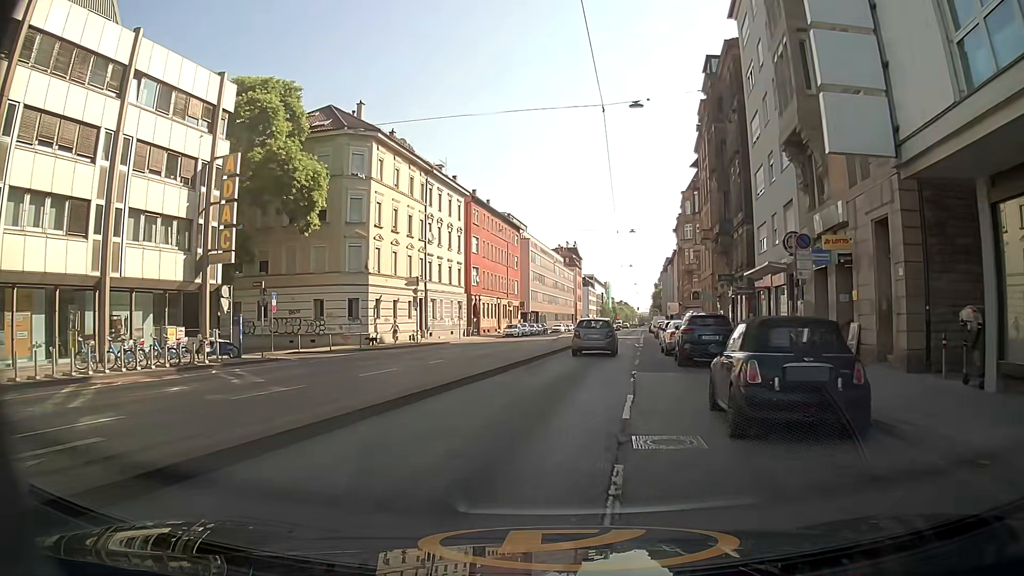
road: secondary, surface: asphalt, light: Day
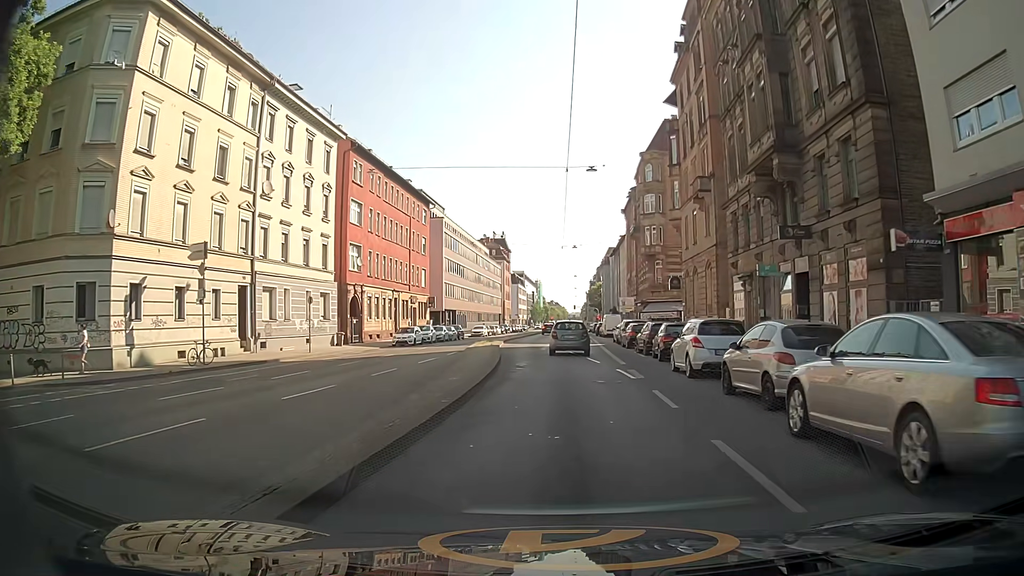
(+1.3, +23.0) m; +7°
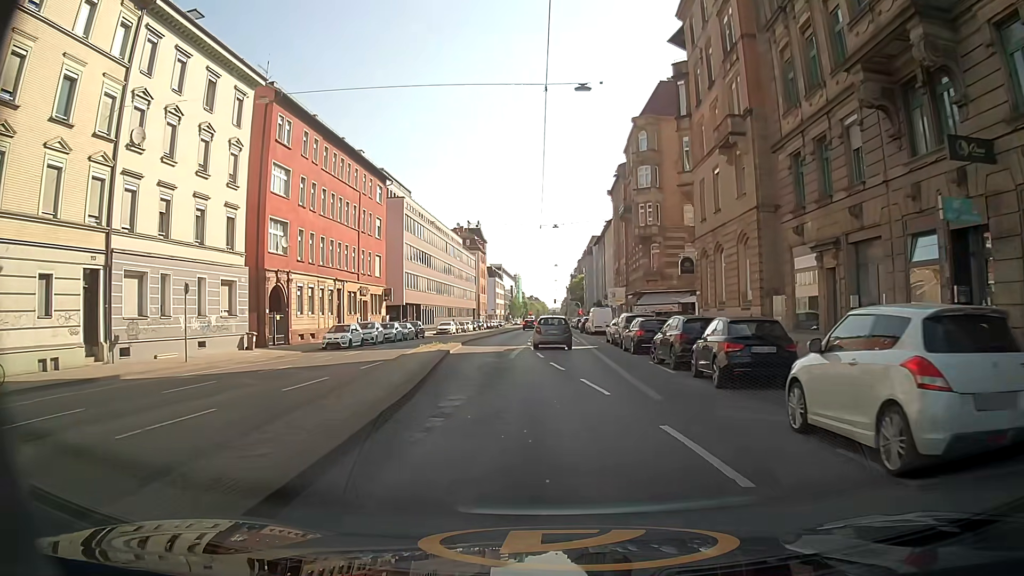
(+0.1, +11.3) m; +1°
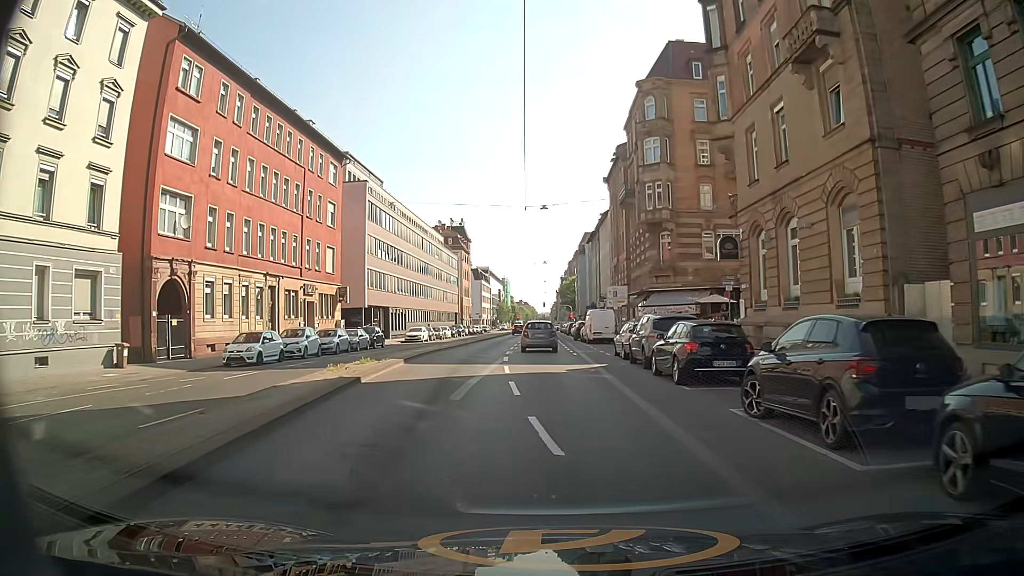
(+0.1, +11.2) m; +1°
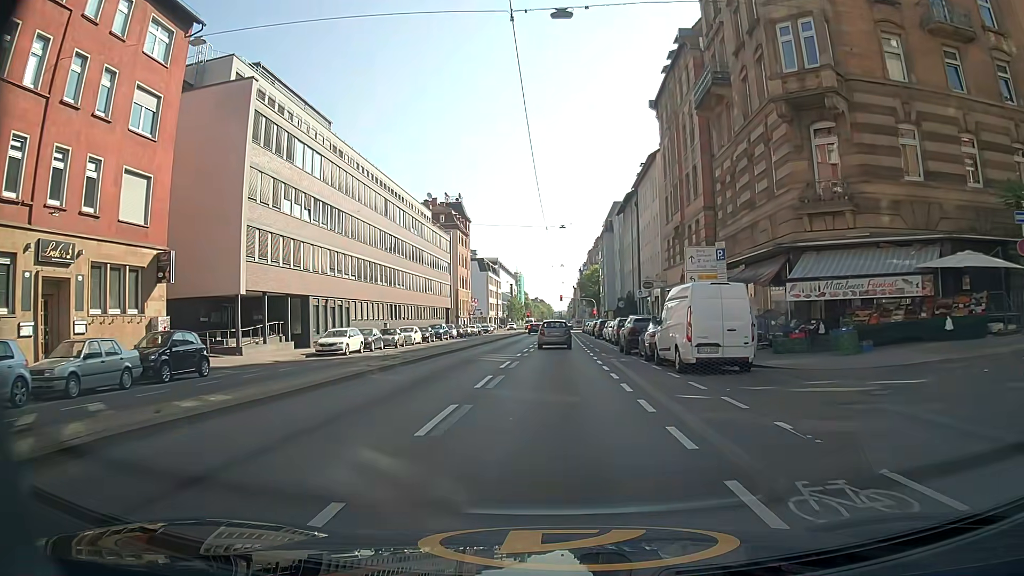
(-0.8, +28.4) m; -1°
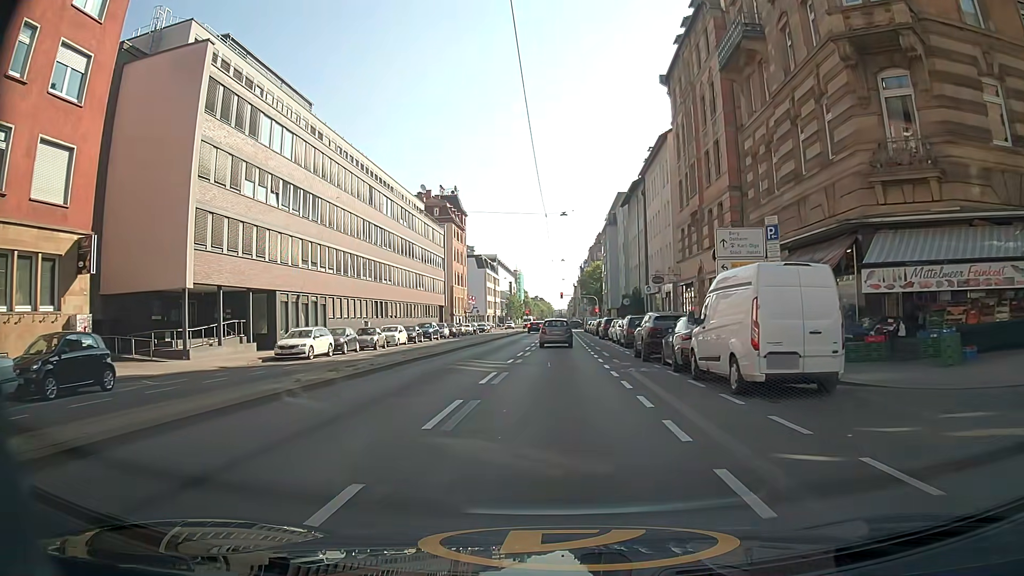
(0.0, +5.6) m; 0°
(0, +10) (0, +20) (0, +30) (0, +40) (0, +50) (0, +60) (0, +70) (0, +80) (0, +90) (0, +100) m
